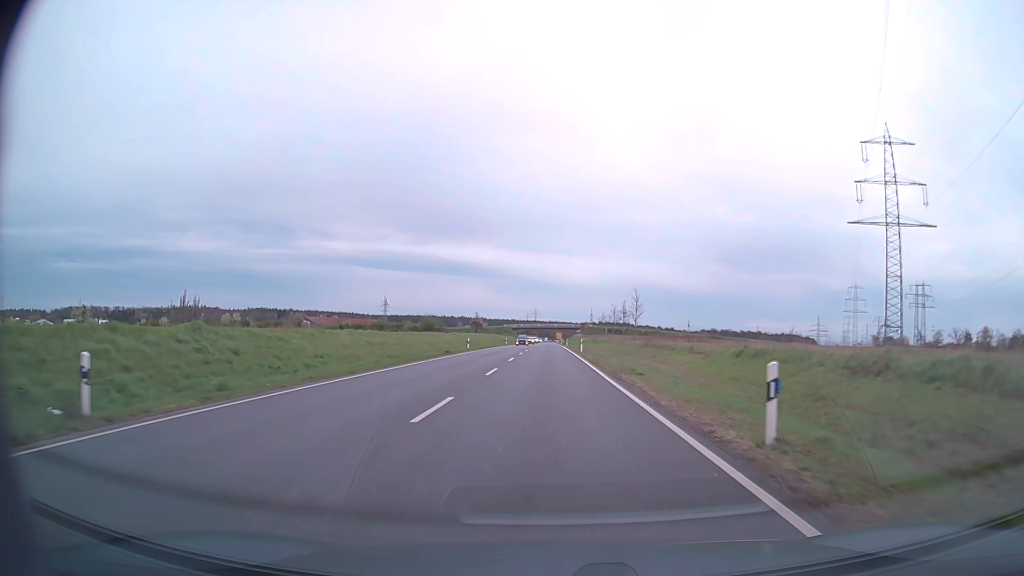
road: primary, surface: asphalt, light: Day
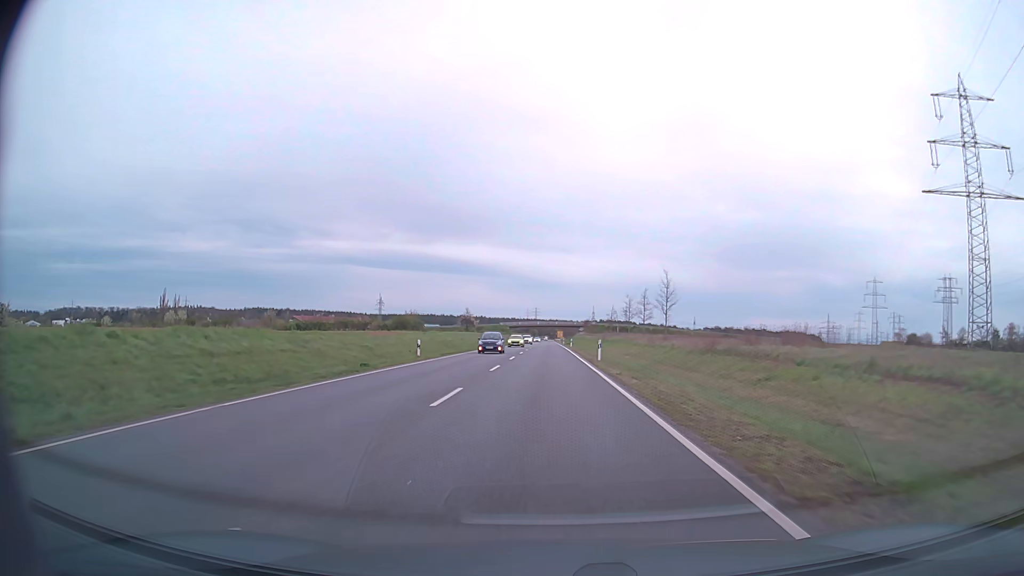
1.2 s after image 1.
(0.0, +21.9) m; 0°
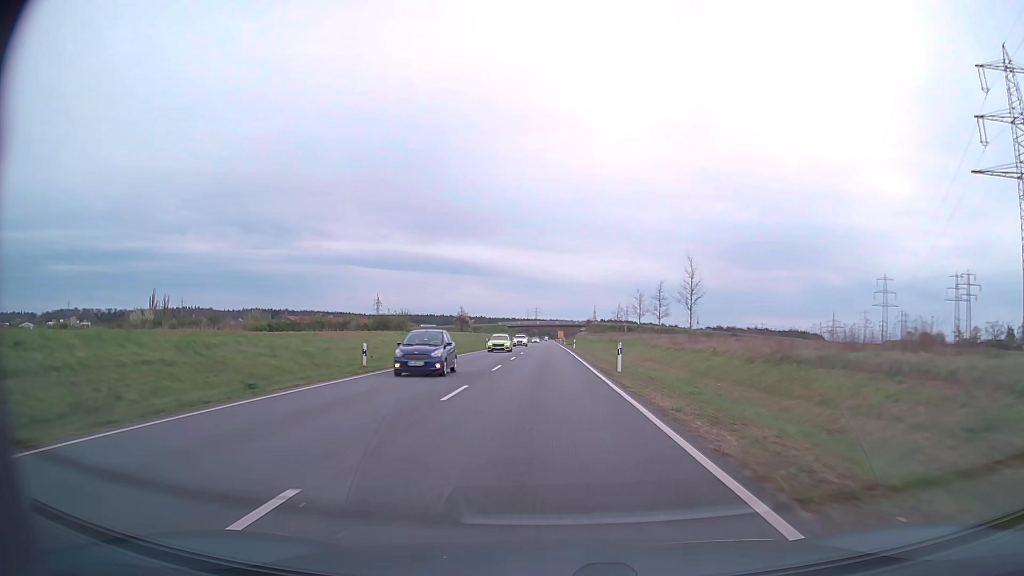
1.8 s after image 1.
(0.0, +10.8) m; 0°
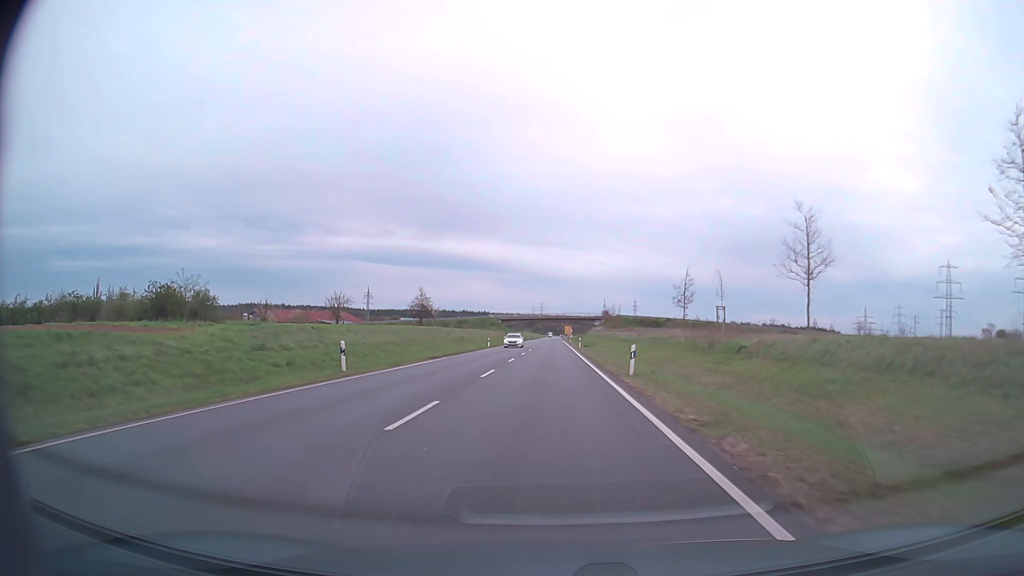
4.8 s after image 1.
(-0.1, +52.9) m; 0°
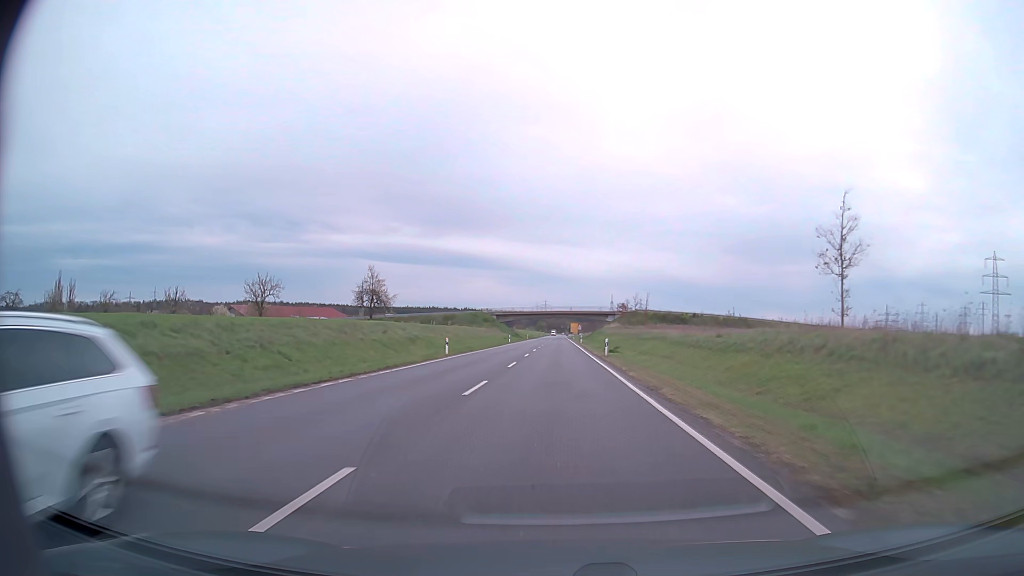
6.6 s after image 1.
(-0.2, +31.0) m; 0°
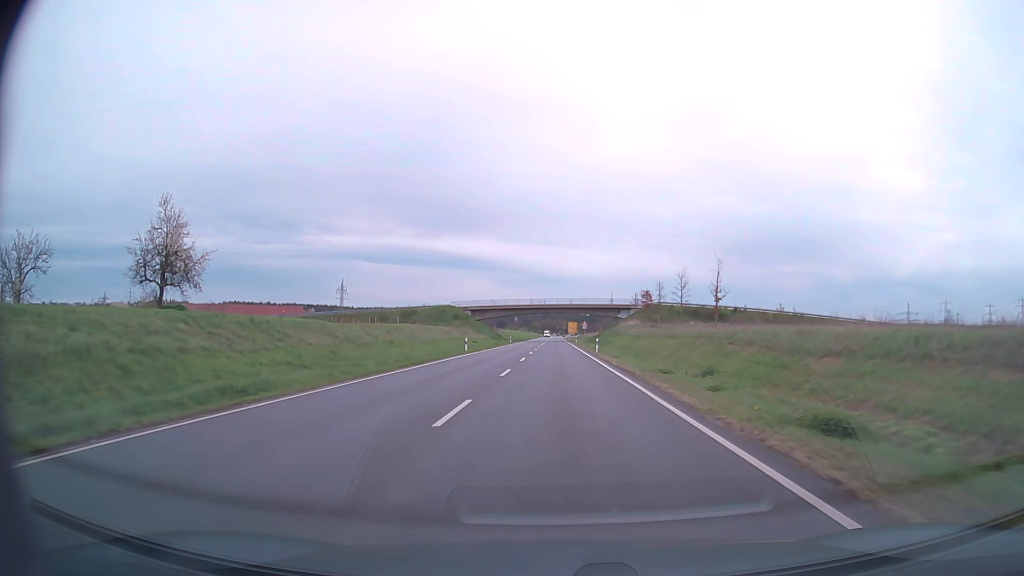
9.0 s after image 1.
(0.0, +41.1) m; 0°
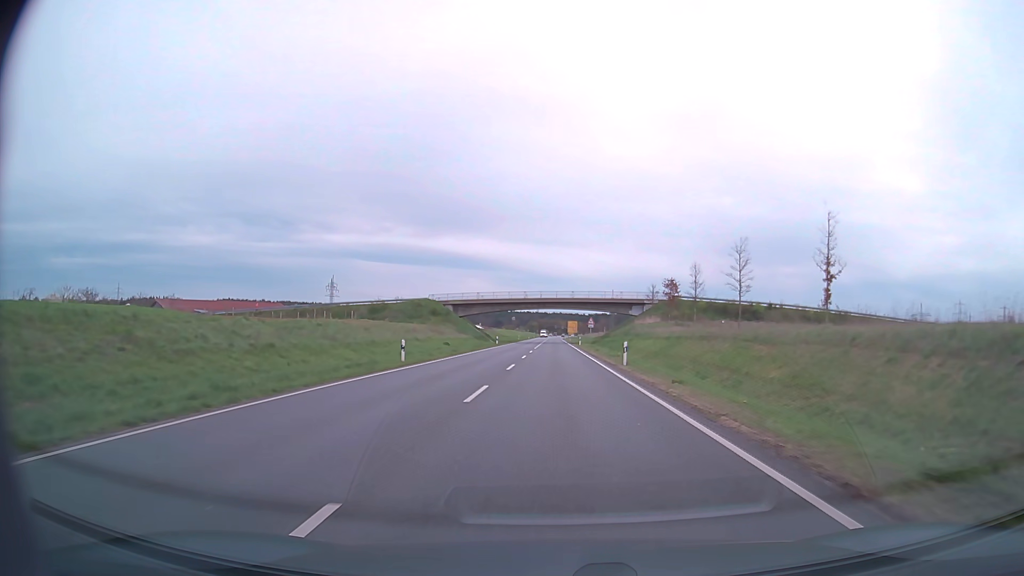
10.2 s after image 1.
(0.0, +20.6) m; 0°
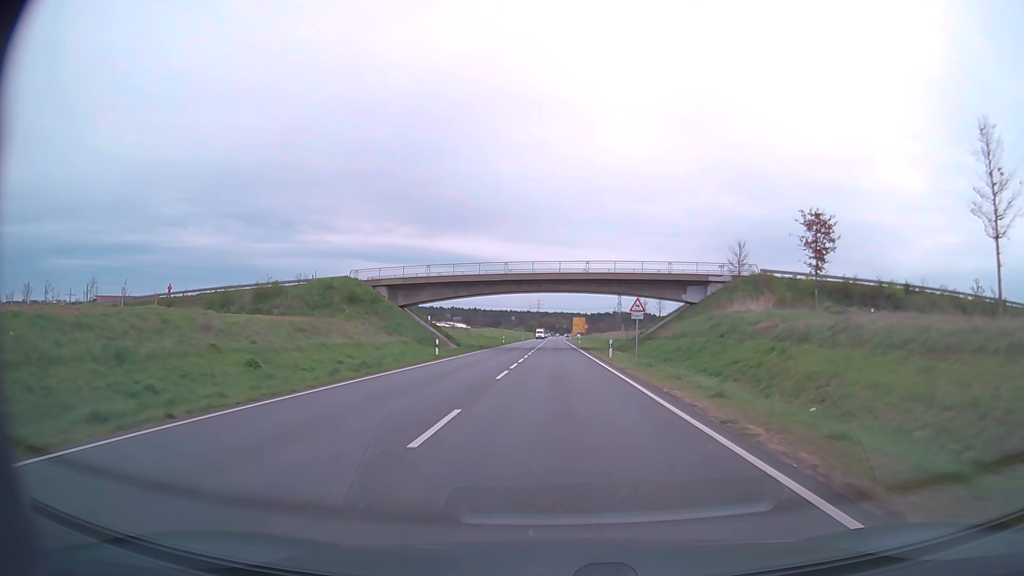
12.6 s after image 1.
(0.0, +41.5) m; 0°
(0, +10) (0, +20) (0, +30) (0, +40) (0, +50) (0, +60) (0, +70) (0, +80) (0, +90) (0, +100) m
